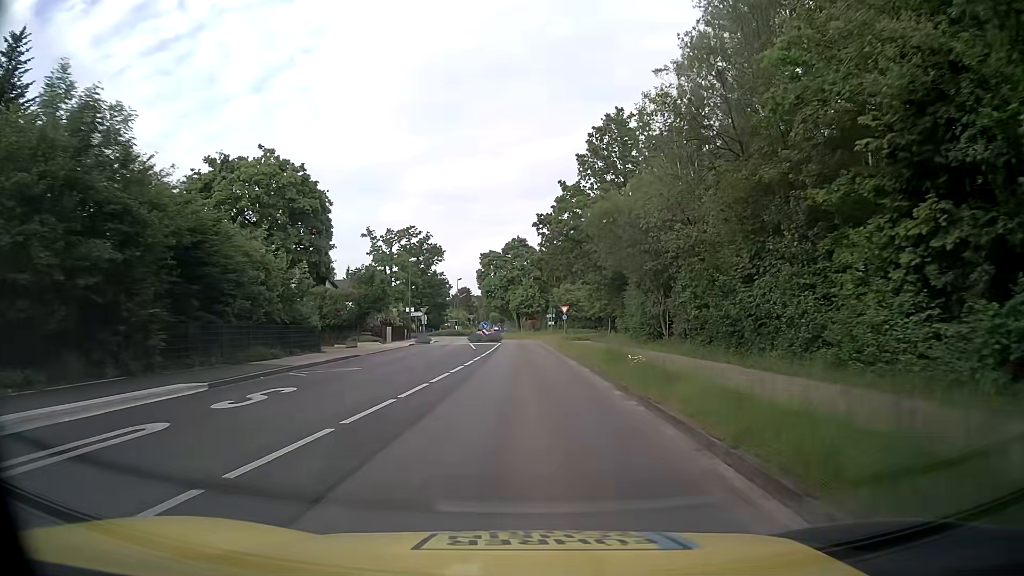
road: tertiary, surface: asphalt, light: Day
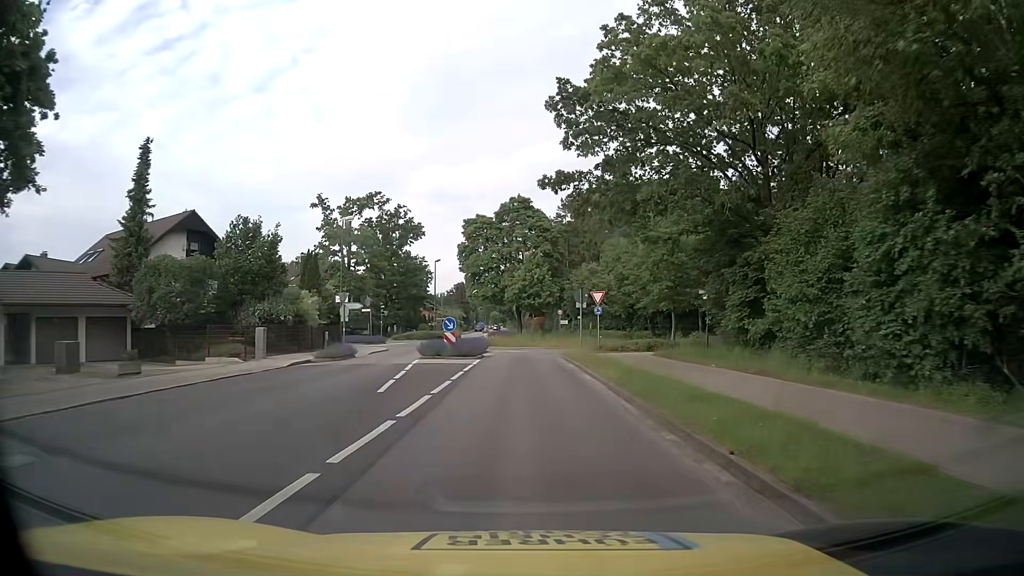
(+0.2, +26.9) m; 0°
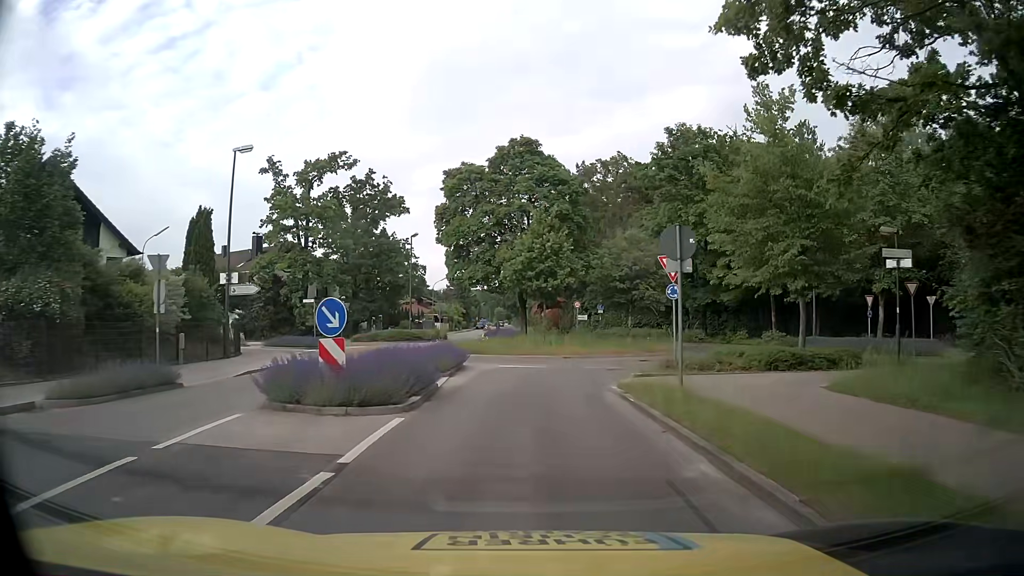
(0.0, +17.4) m; -1°
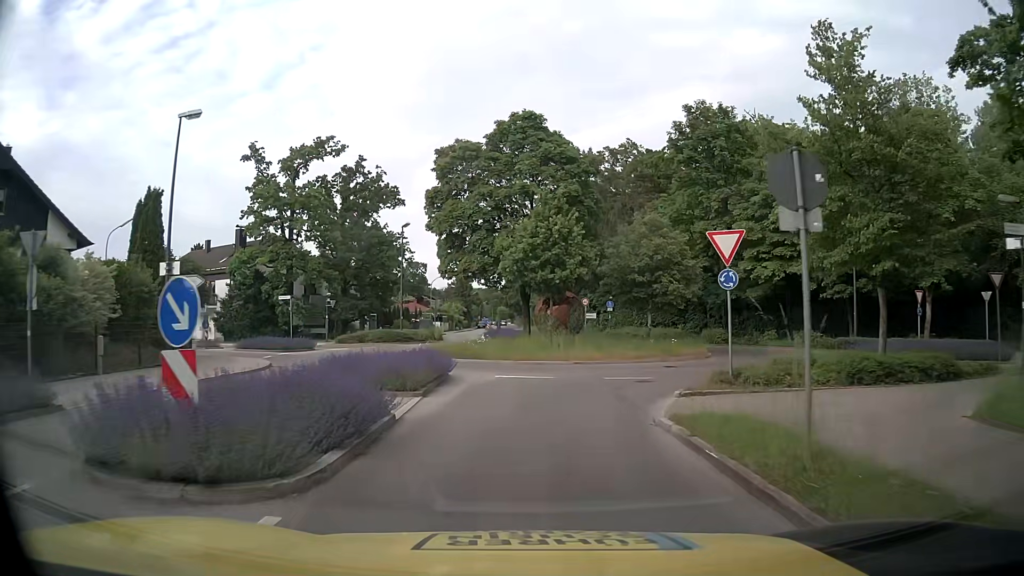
(0.0, +4.9) m; -1°
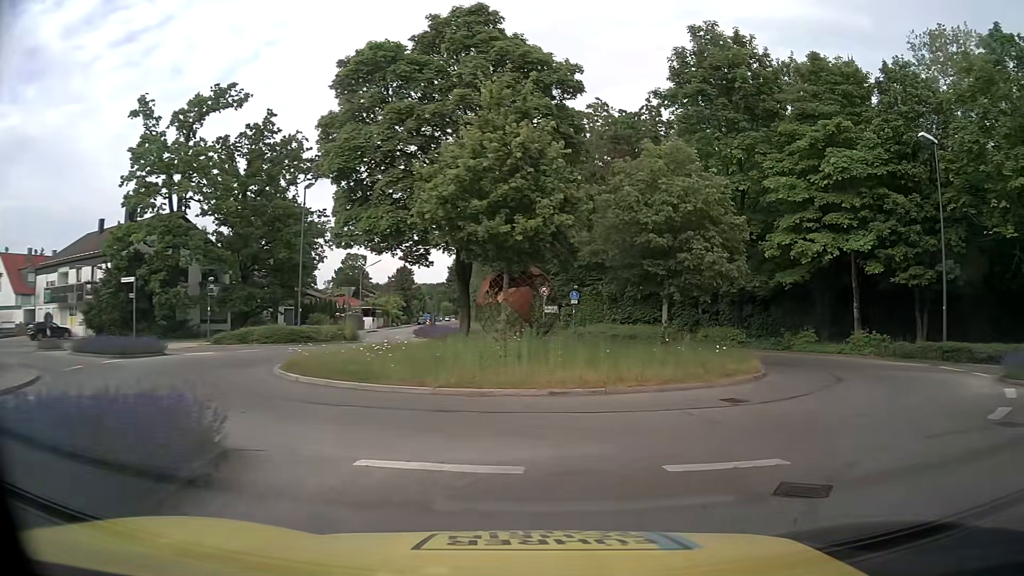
(+0.2, +12.0) m; +4°
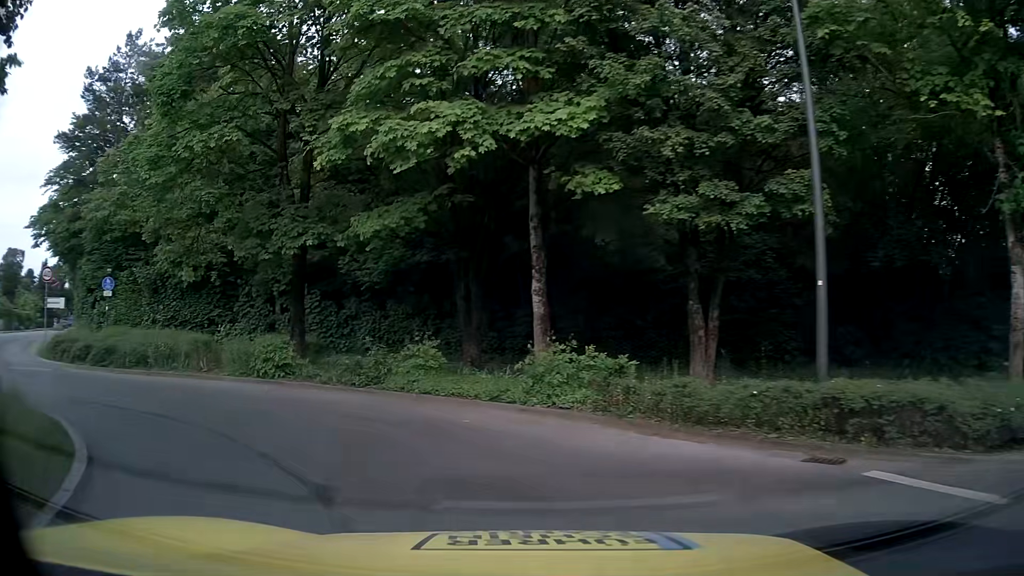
(+7.2, +15.0) m; +28°
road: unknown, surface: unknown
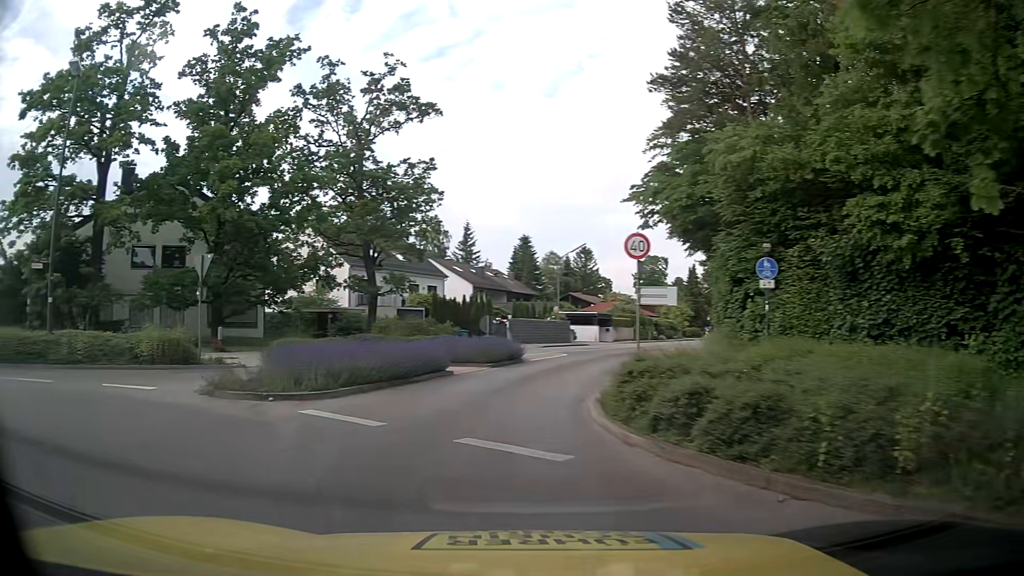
(-5.6, +11.0) m; -58°
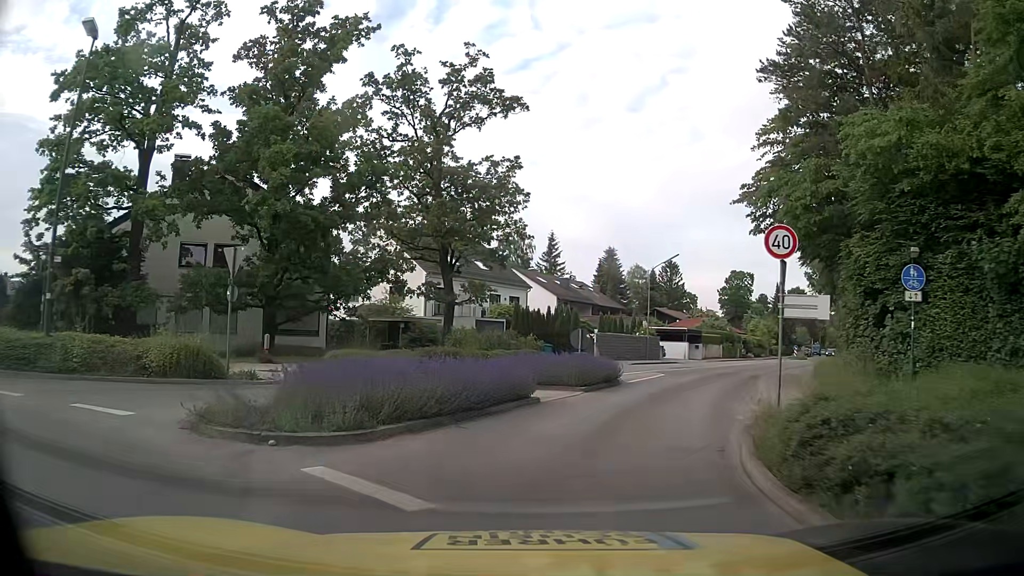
(-0.3, +3.6) m; -6°
(+1, +10) (+4, +19) (+7, +29) (+12, +38) (+16, +47) (+21, +56) (+26, +64) (+31, +73) (+36, +82) (+41, +90) m
